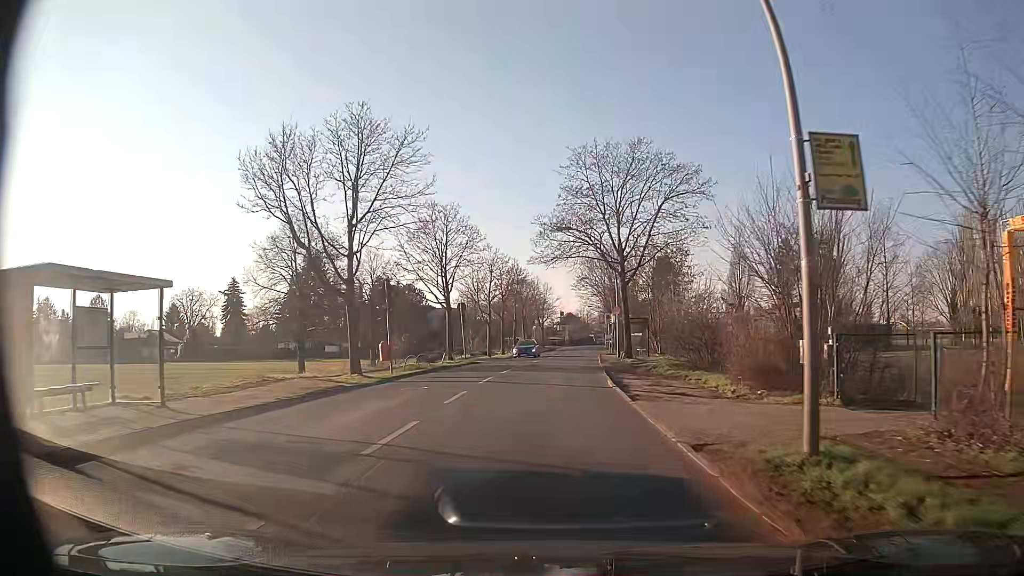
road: secondary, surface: asphalt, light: Day
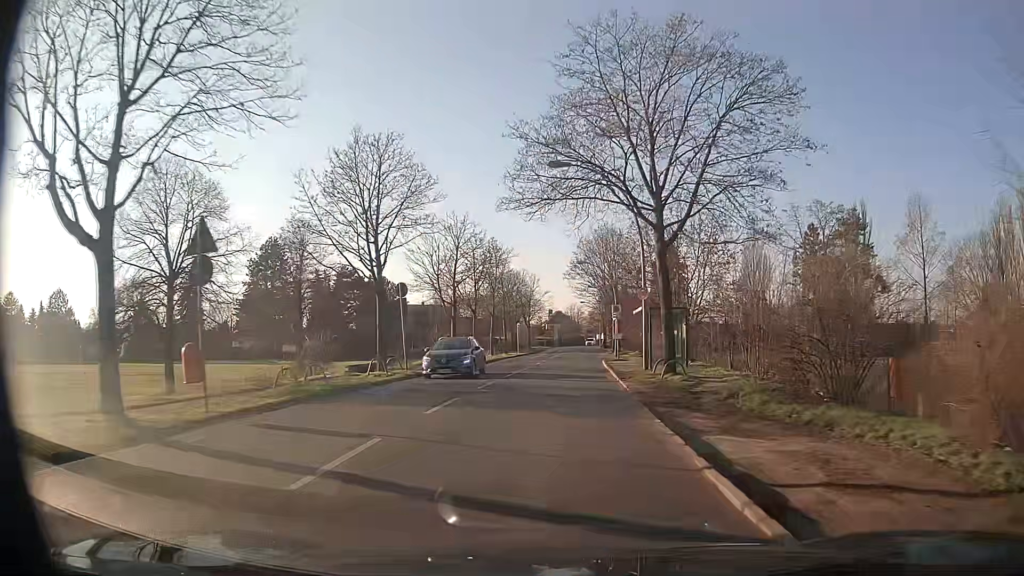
(+0.4, +14.2) m; +2°
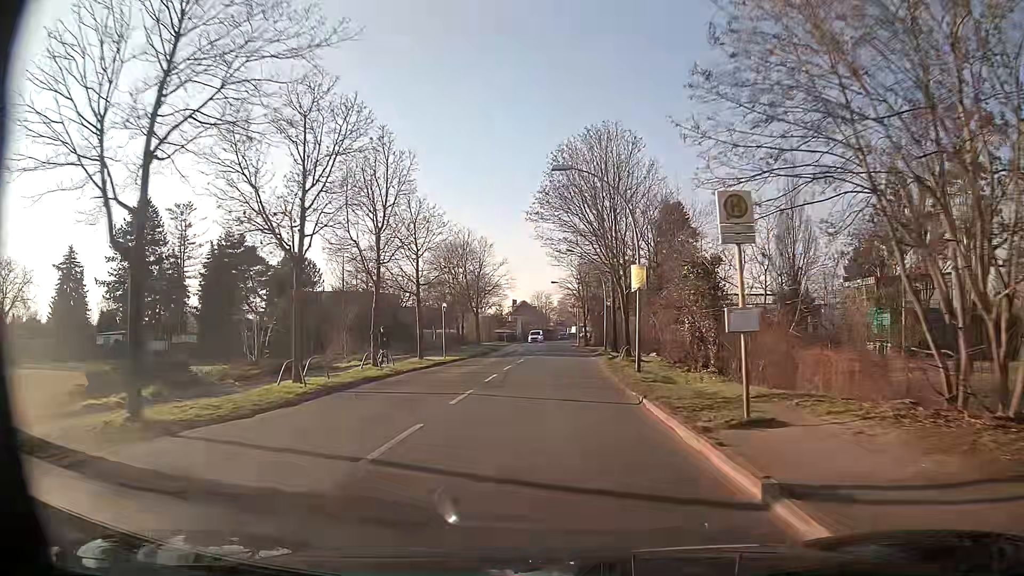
(+0.8, +29.2) m; +3°
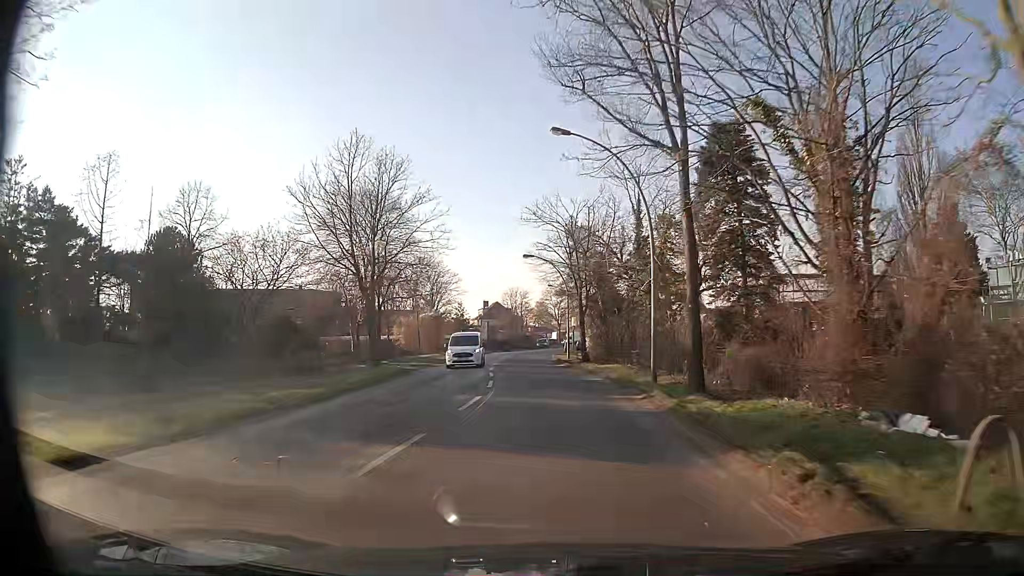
(+0.6, +31.1) m; +2°
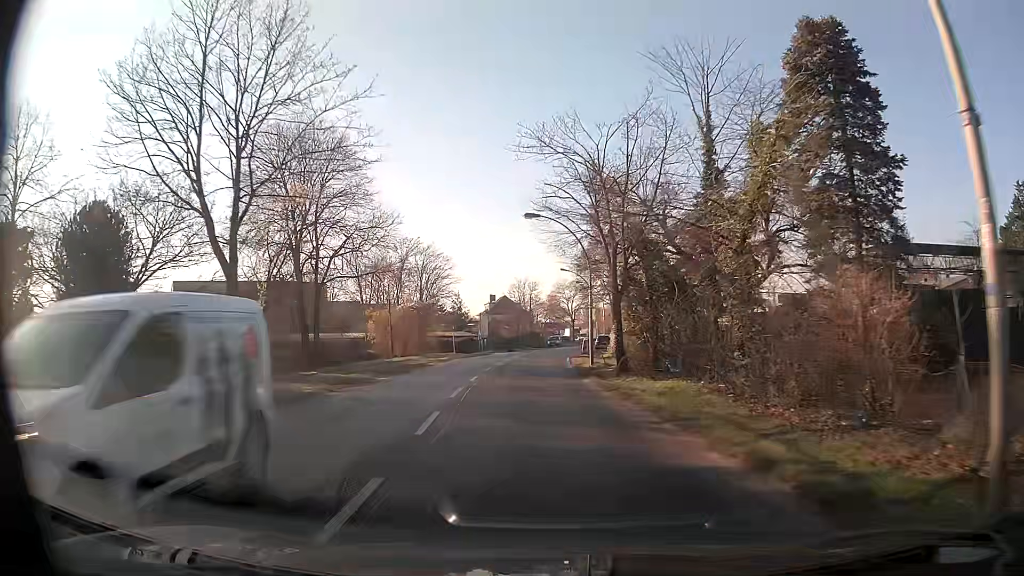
(0.0, +15.4) m; -1°
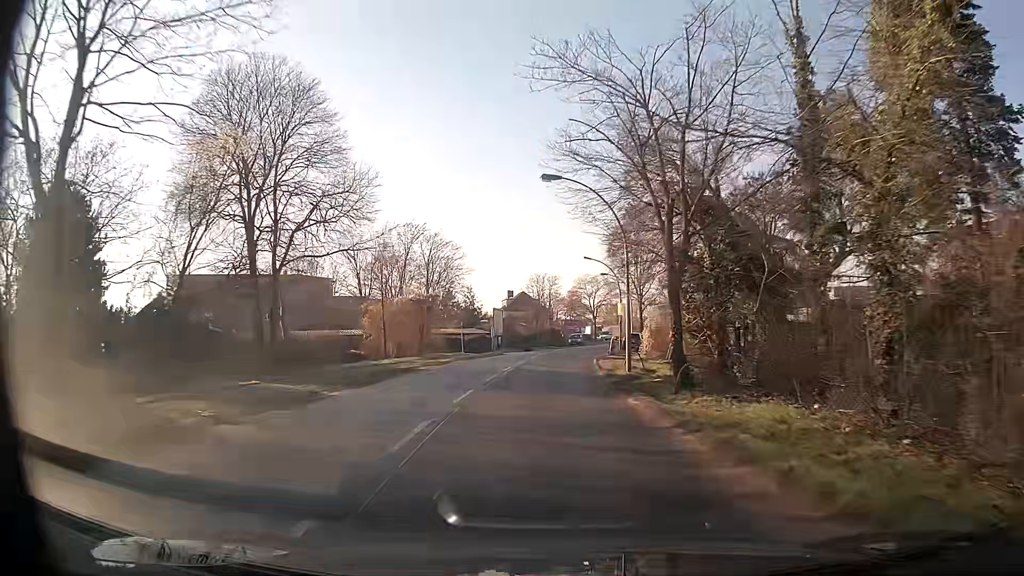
(-0.1, +7.7) m; -2°
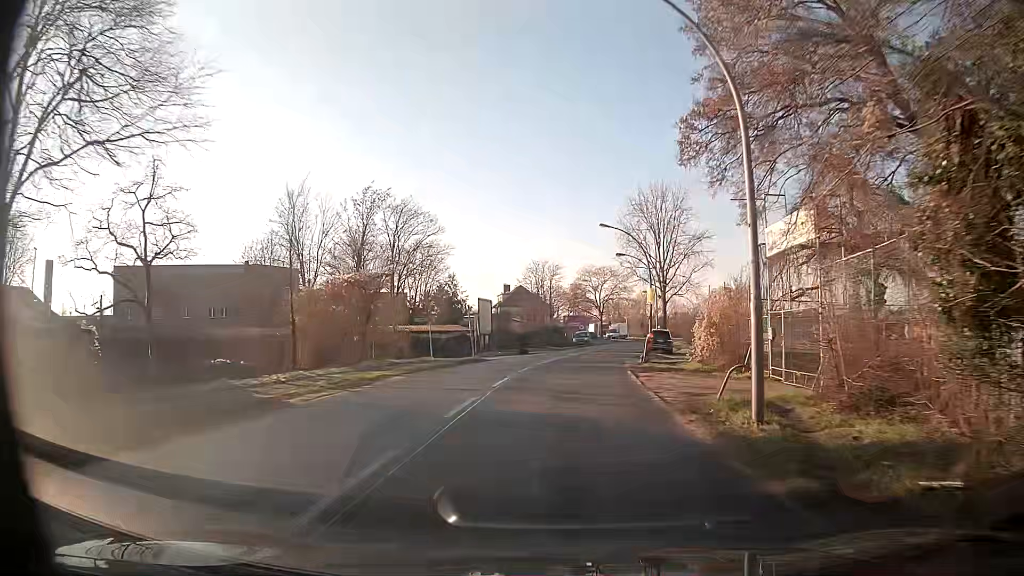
(-0.1, +15.4) m; 0°
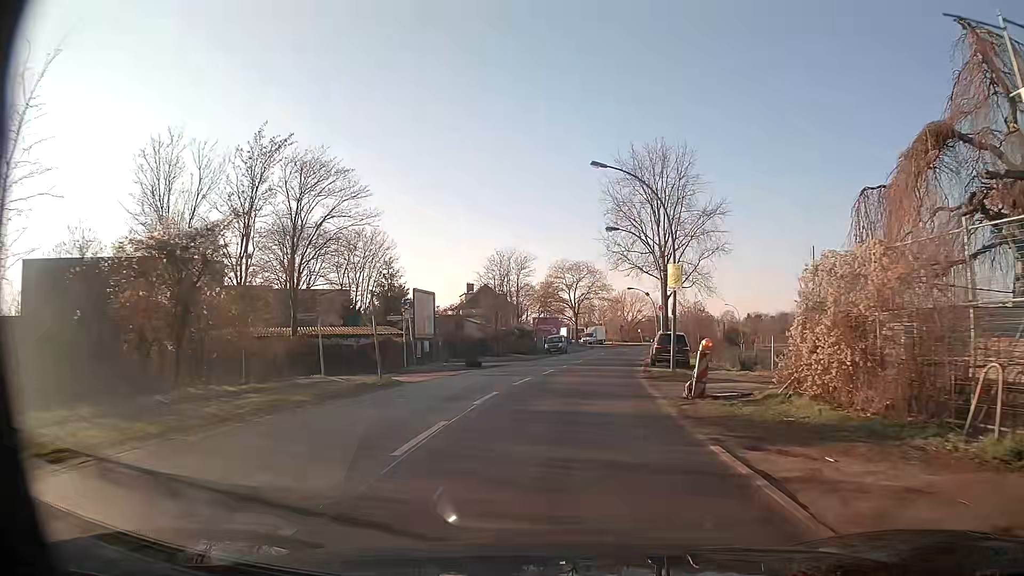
(+0.2, +15.2) m; +2°
(0, +10) (+1, +20) (+2, +30) (+3, +40) (+5, +50) (+6, +60) (+8, +69) (+10, +79) (+12, +89) (+16, +98) m
